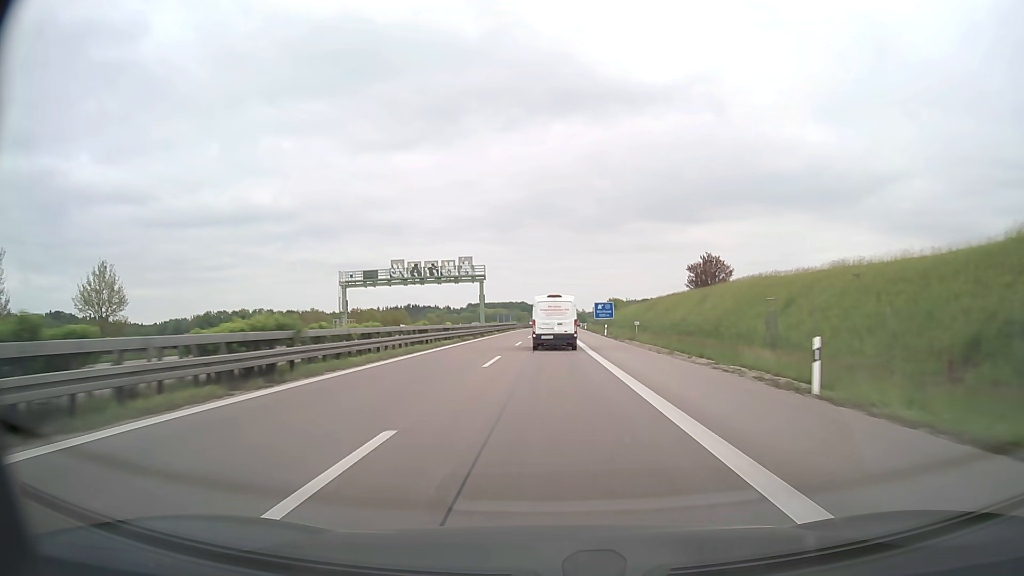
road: motorway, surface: asphalt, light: Day
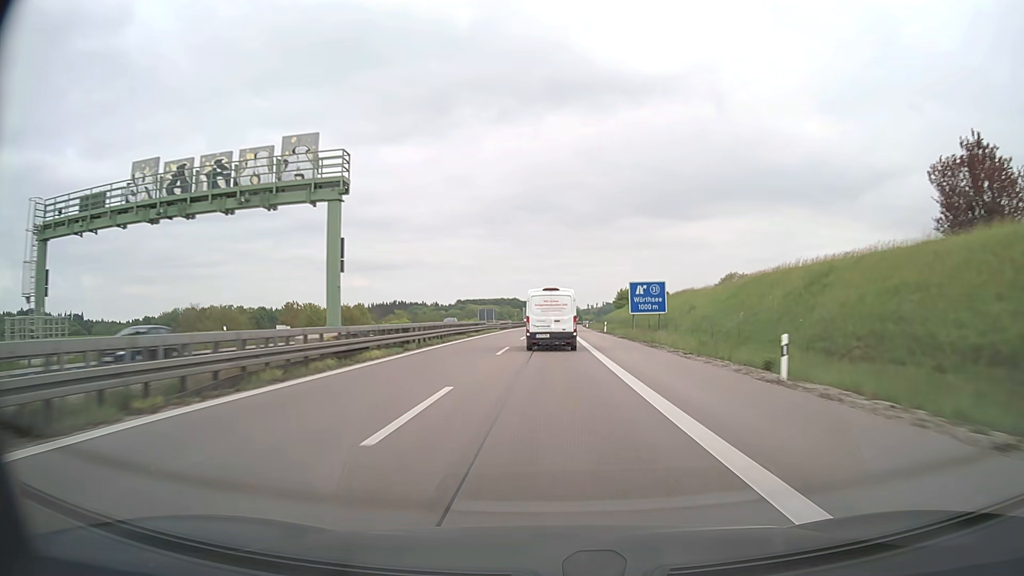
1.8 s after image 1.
(+0.2, +48.7) m; 0°
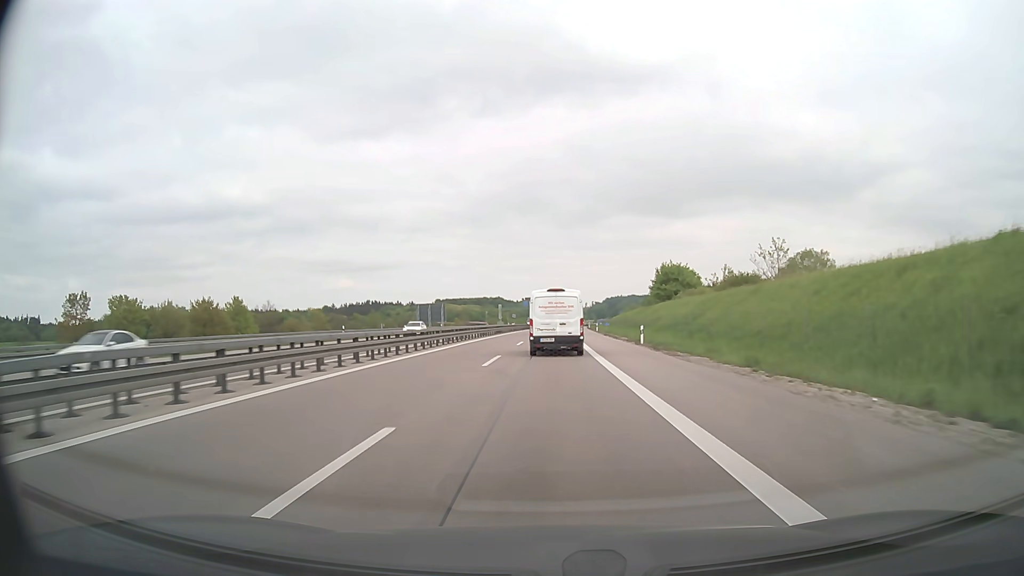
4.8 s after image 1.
(+0.8, +76.5) m; +1°
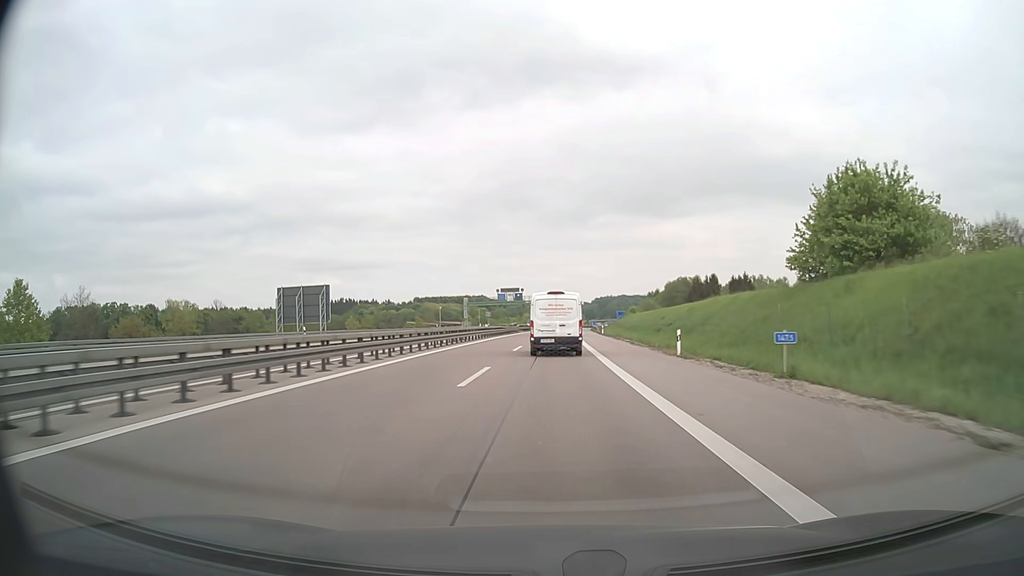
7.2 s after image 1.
(+0.6, +60.1) m; +1°
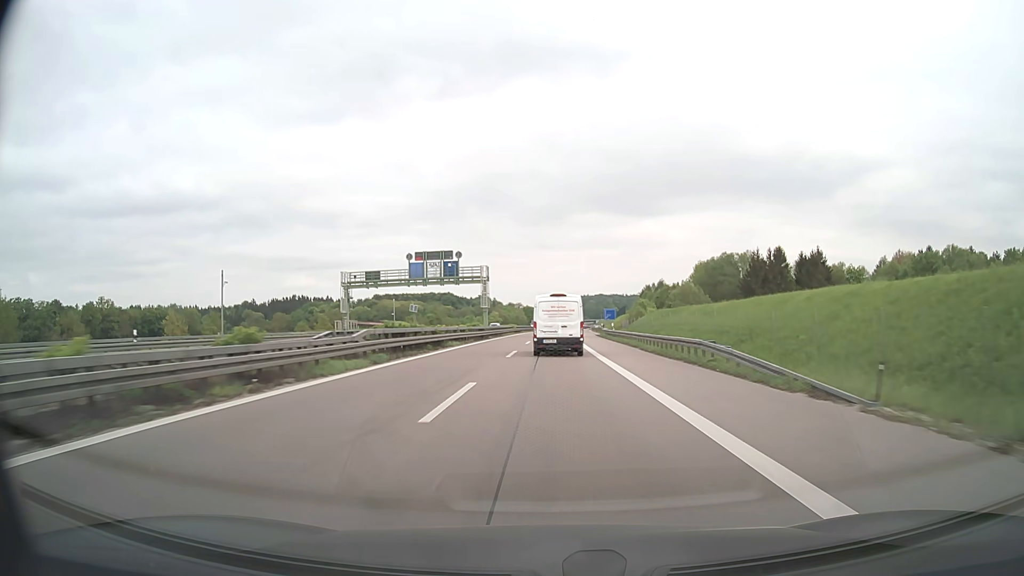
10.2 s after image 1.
(+1.1, +77.2) m; +2°
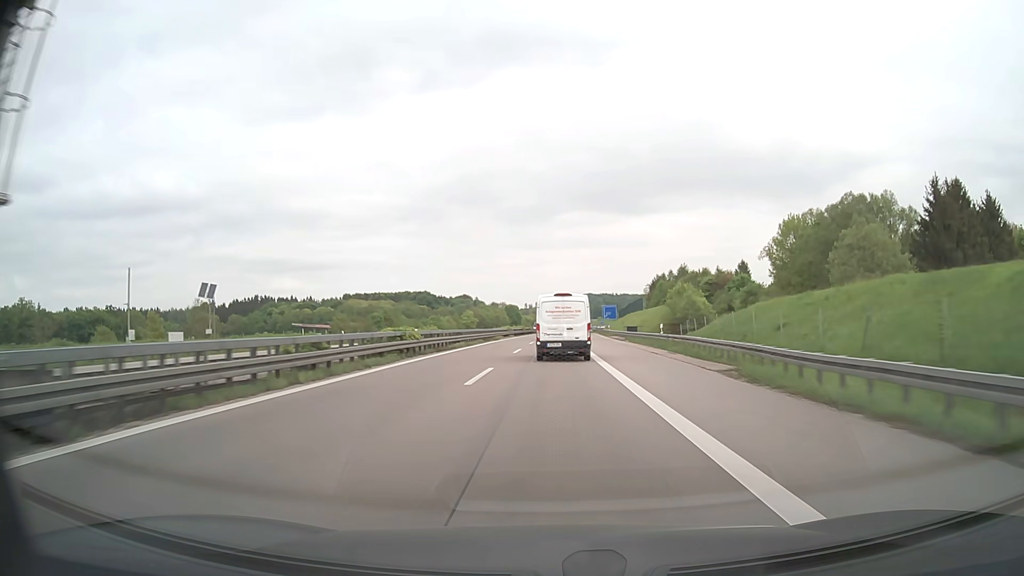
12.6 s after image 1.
(+0.9, +65.8) m; +1°
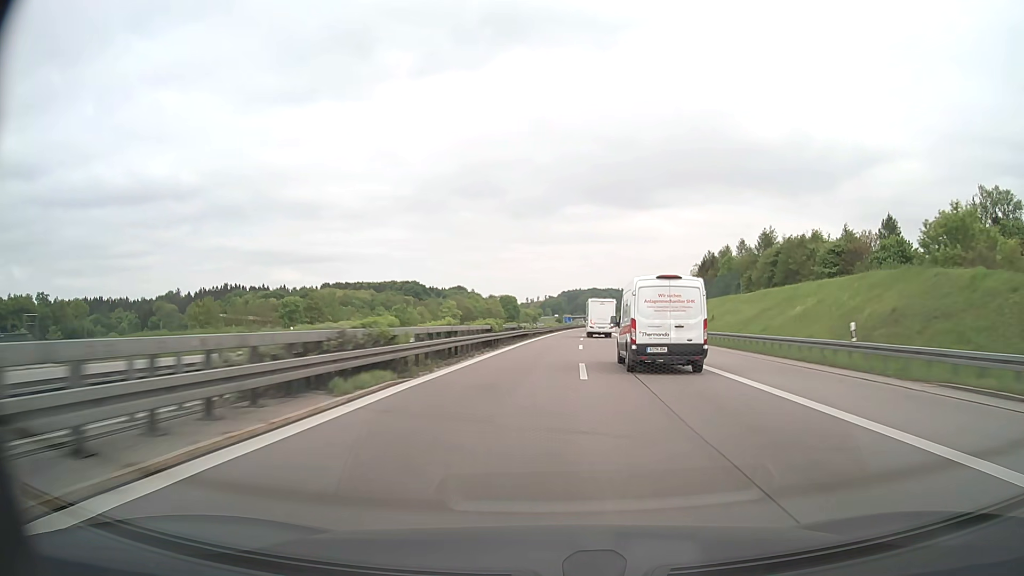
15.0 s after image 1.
(-1.2, +72.3) m; 0°
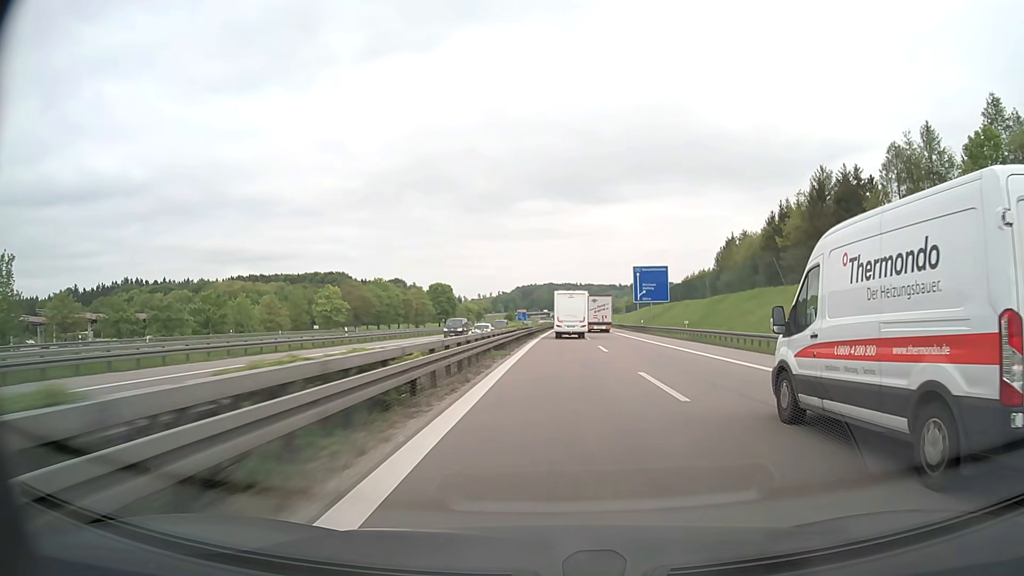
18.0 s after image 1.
(+3.2, +94.7) m; +4°
(0, +10) (0, +20) (0, +30) (+1, +40) (+1, +50) (+1, +60) (+1, +70) (+2, +80) (+2, +90) (+3, +100) m
